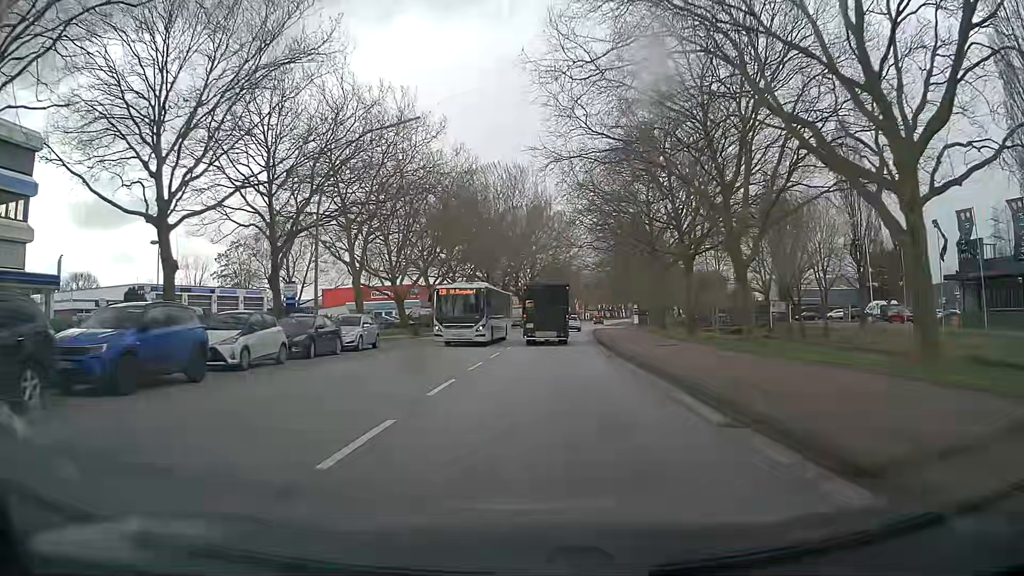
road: secondary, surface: asphalt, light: Day
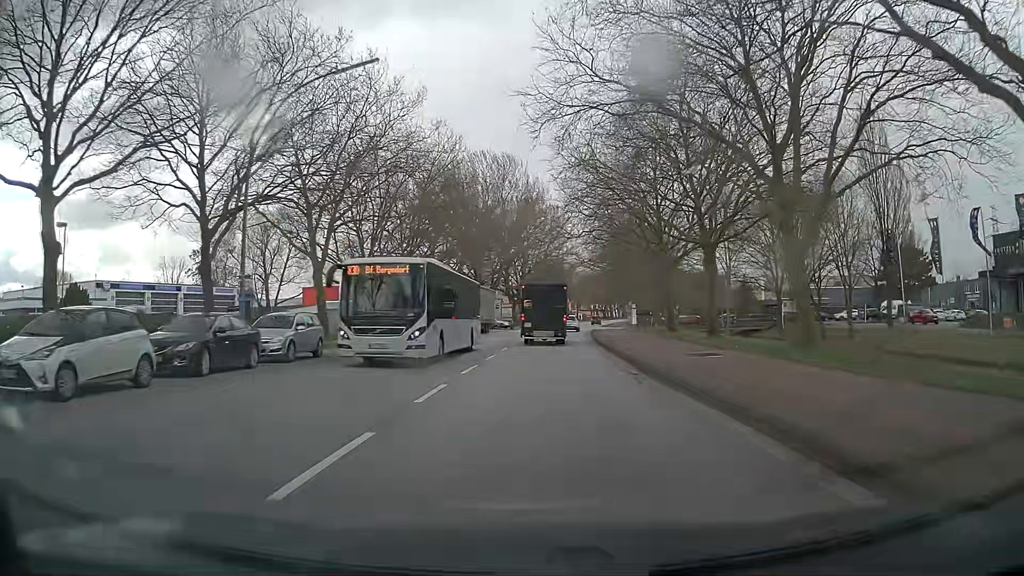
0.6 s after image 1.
(0.0, +7.1) m; +1°
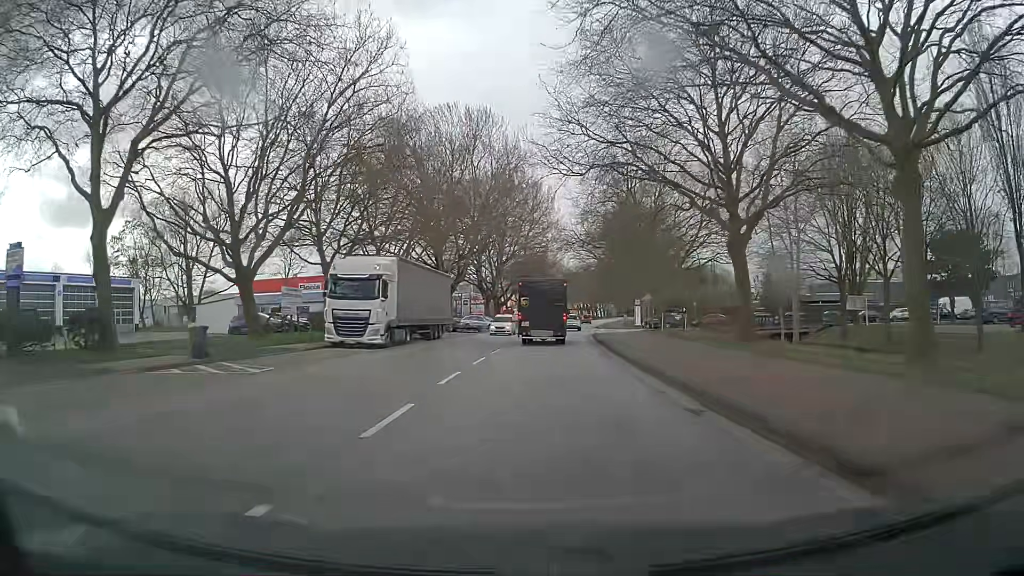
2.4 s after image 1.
(+0.2, +21.3) m; +2°
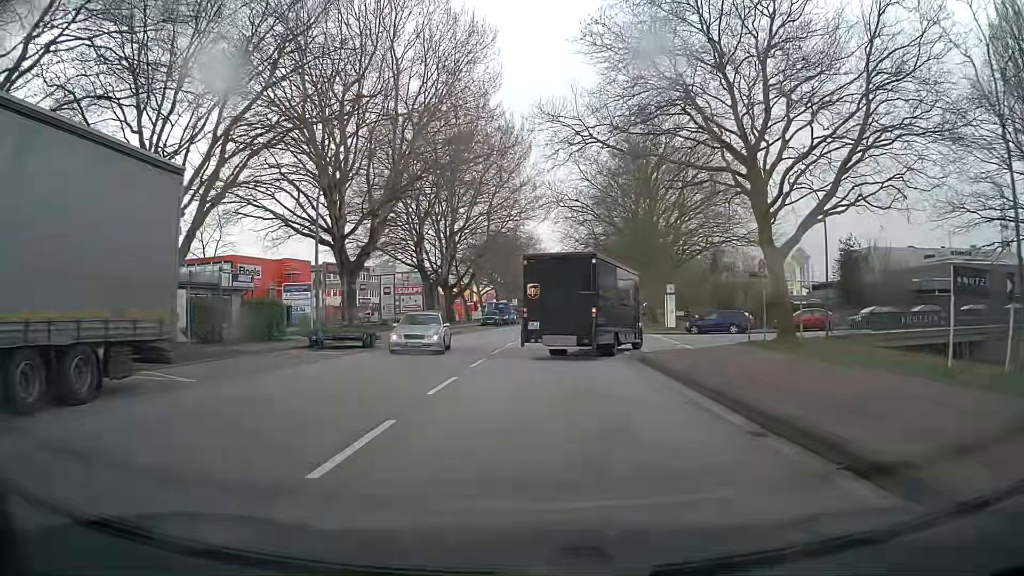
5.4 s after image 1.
(+0.6, +32.1) m; +2°
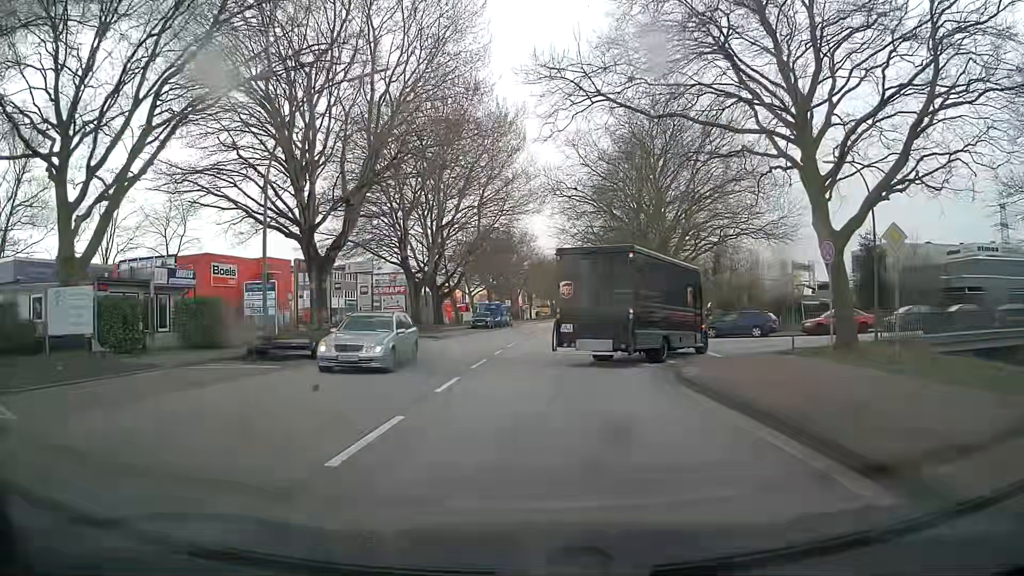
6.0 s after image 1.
(0.0, +5.4) m; +1°
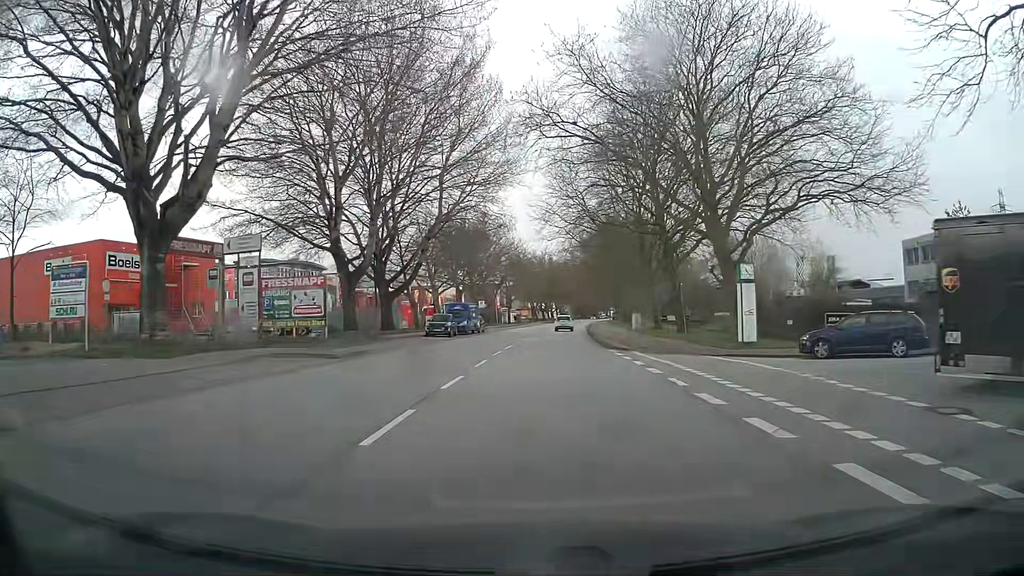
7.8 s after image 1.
(+0.2, +17.0) m; +1°
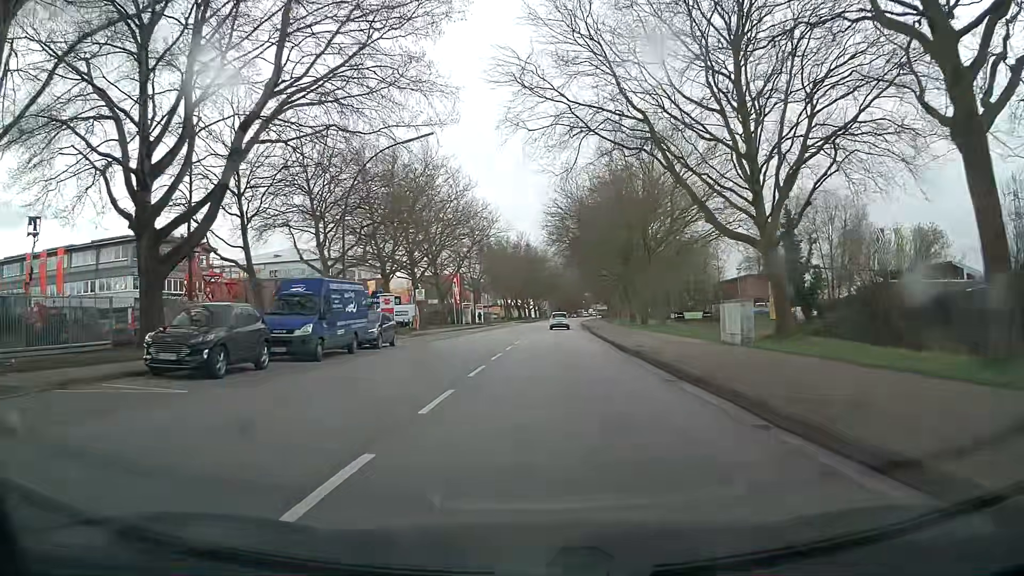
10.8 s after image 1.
(+0.7, +33.8) m; +4°
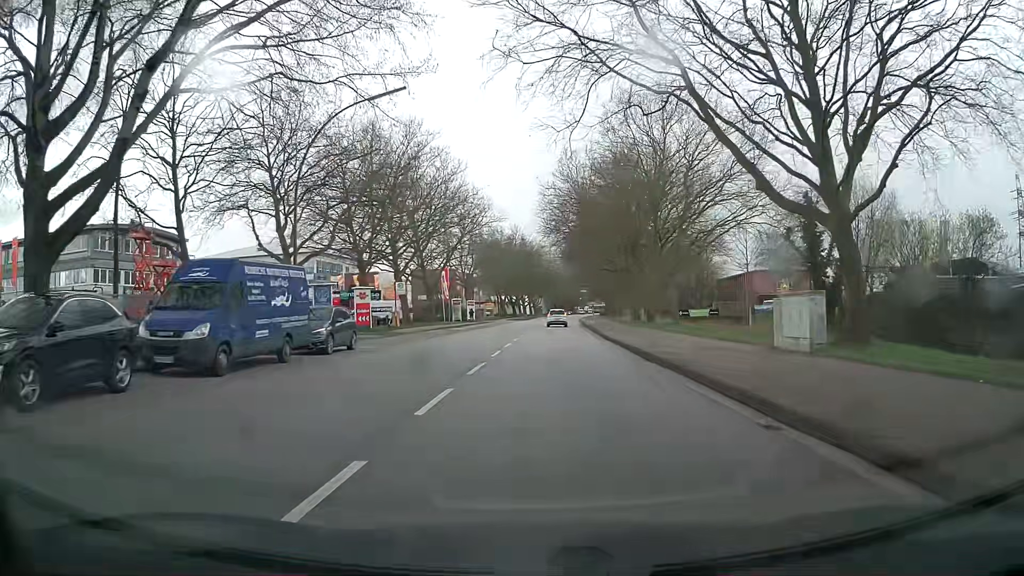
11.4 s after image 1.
(-0.1, +6.4) m; -1°
